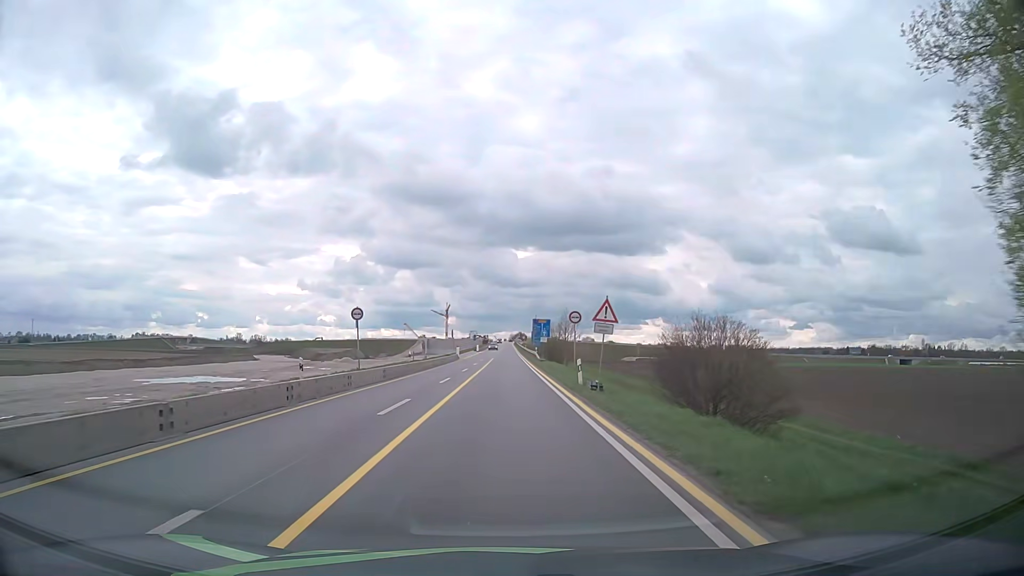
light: Day
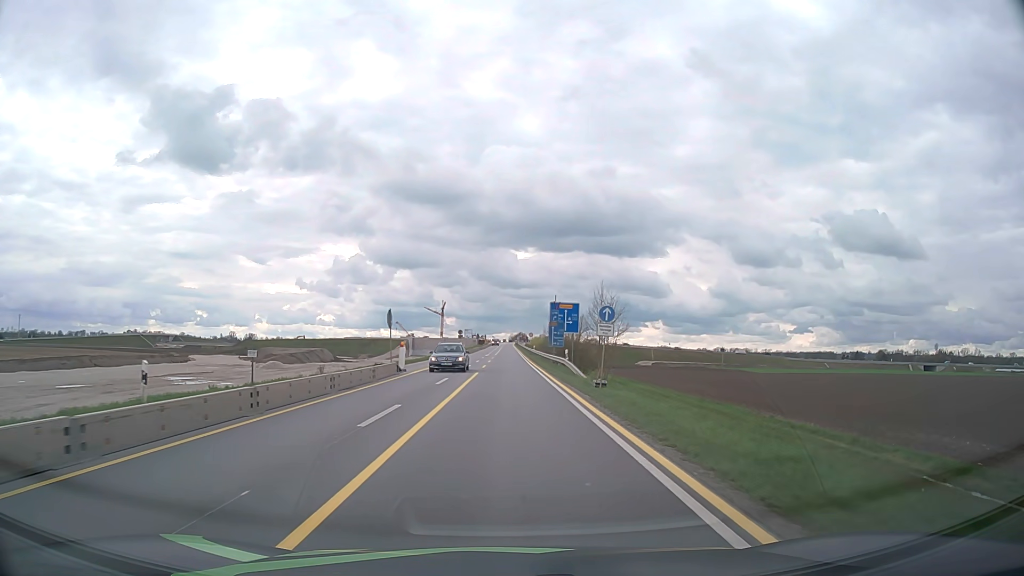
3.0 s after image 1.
(-0.3, +38.6) m; 0°
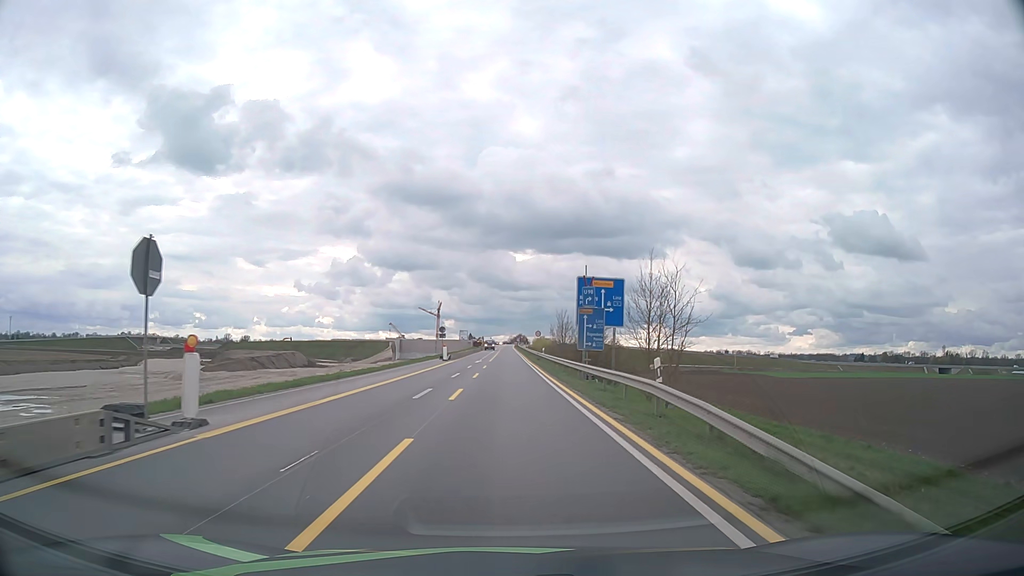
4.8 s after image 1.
(0.0, +23.1) m; 0°
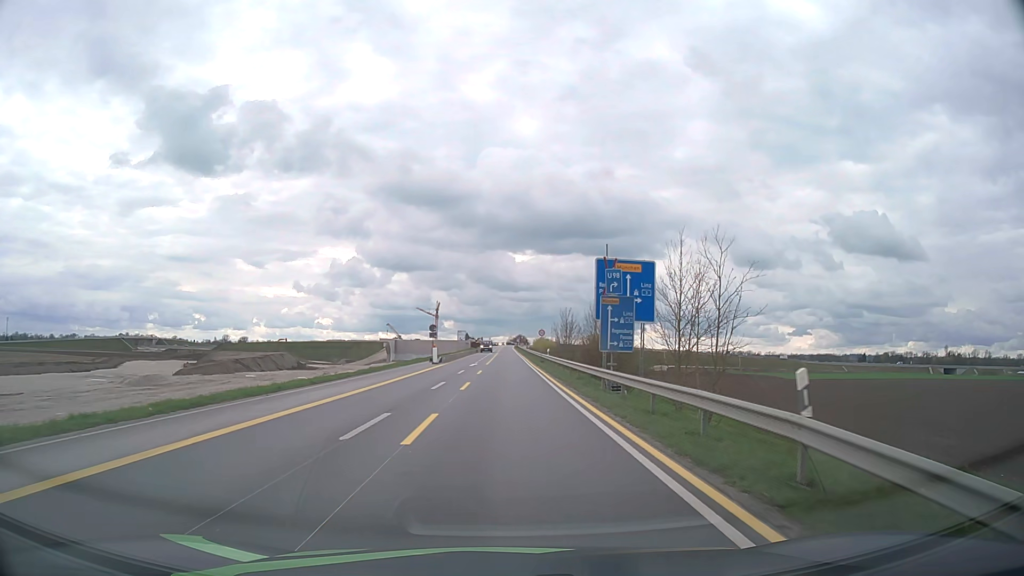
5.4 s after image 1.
(0.0, +7.7) m; 0°
(0, +10) (0, +20) (0, +30) (0, +40) (0, +50) (0, +60) (0, +70) (0, +80) (0, +90) (0, +100) m
